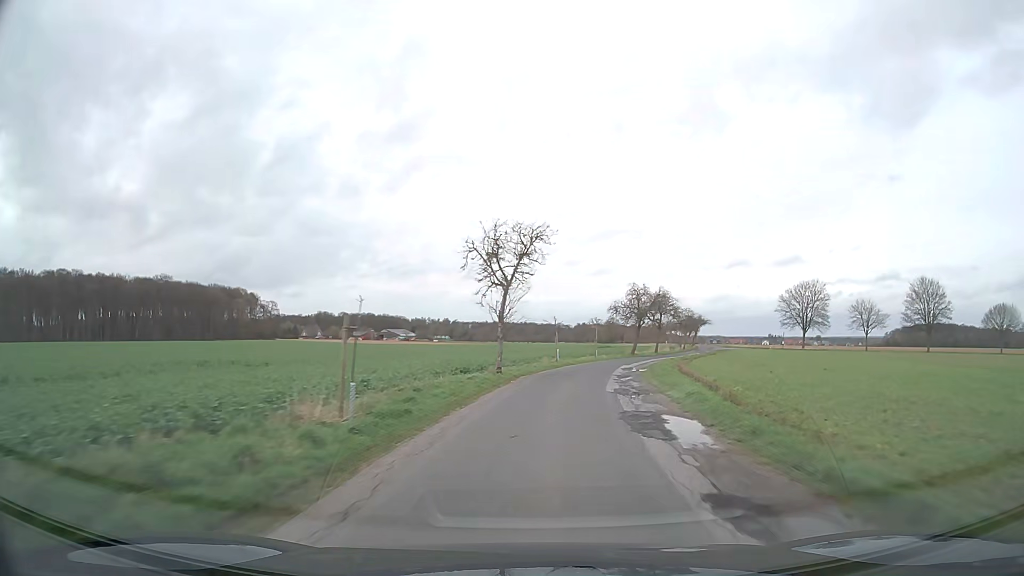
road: unclassified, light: Day
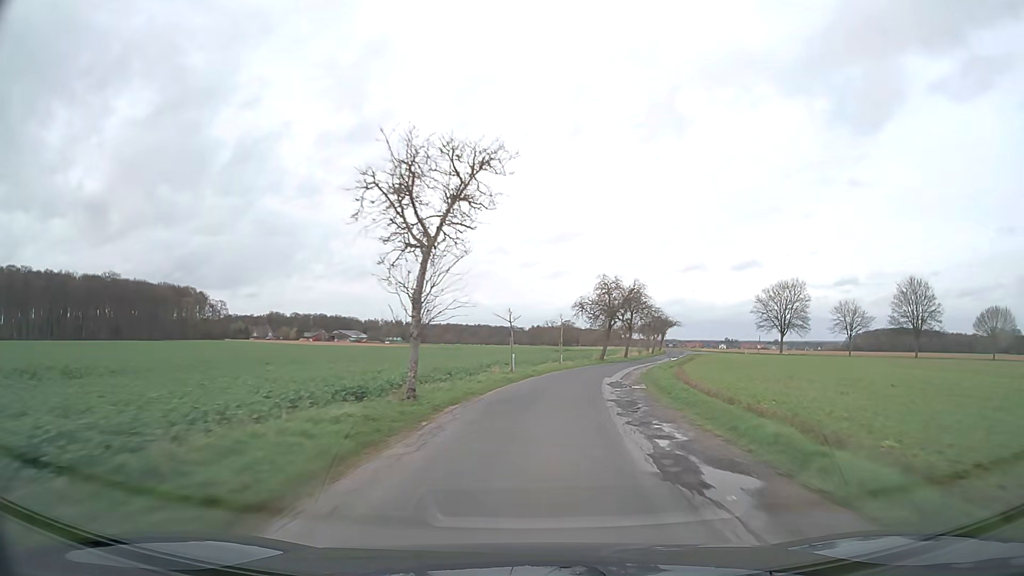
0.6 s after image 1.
(+0.4, +11.5) m; +4°
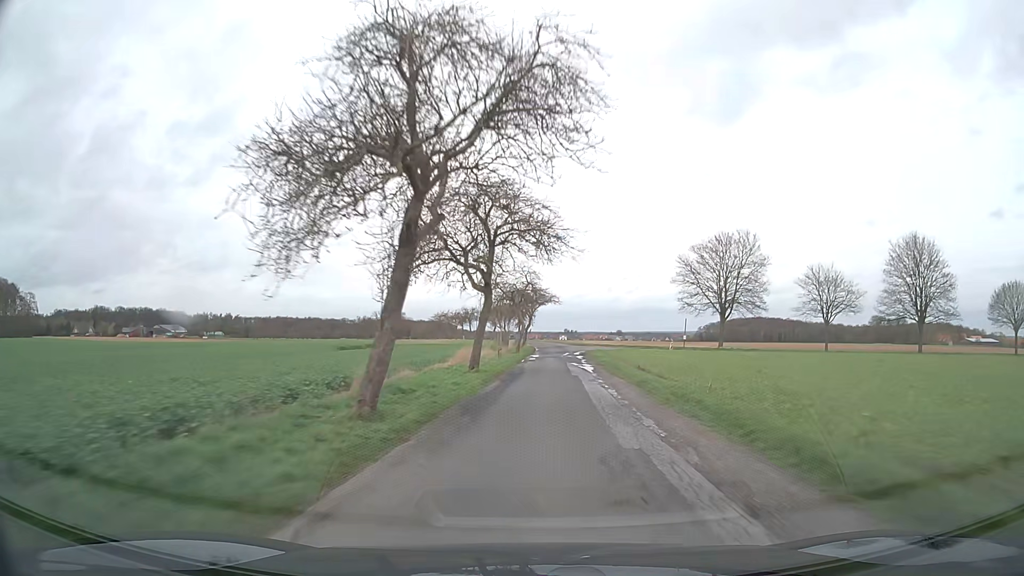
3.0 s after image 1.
(+6.3, +47.9) m; +14°
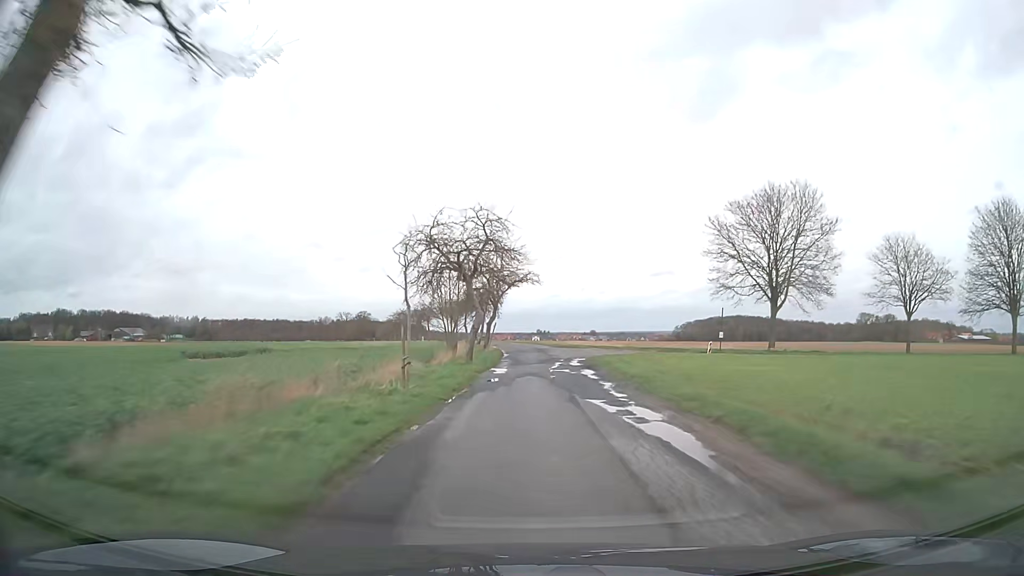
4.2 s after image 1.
(+0.6, +24.3) m; +3°
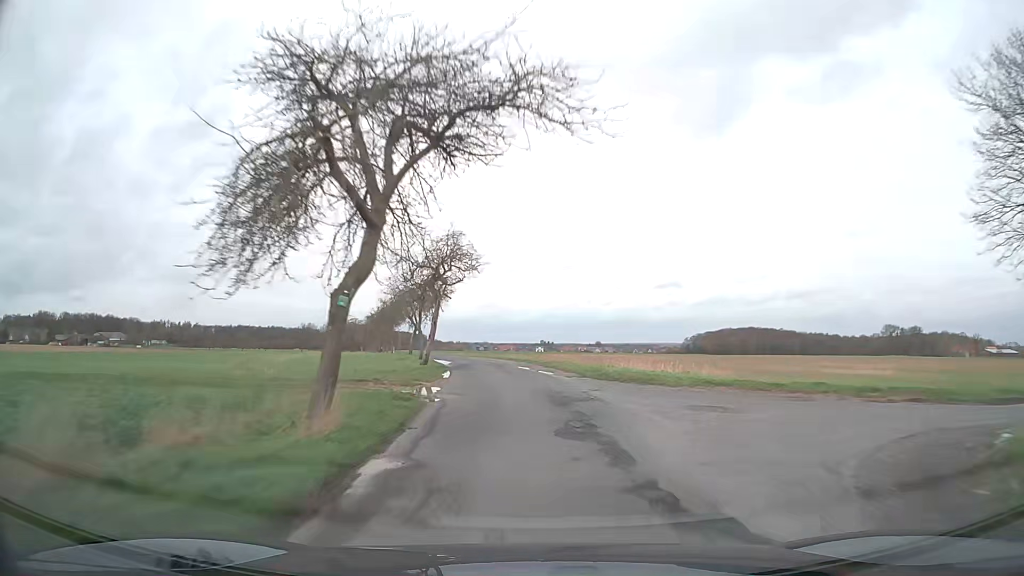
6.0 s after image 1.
(+0.2, +35.6) m; -1°
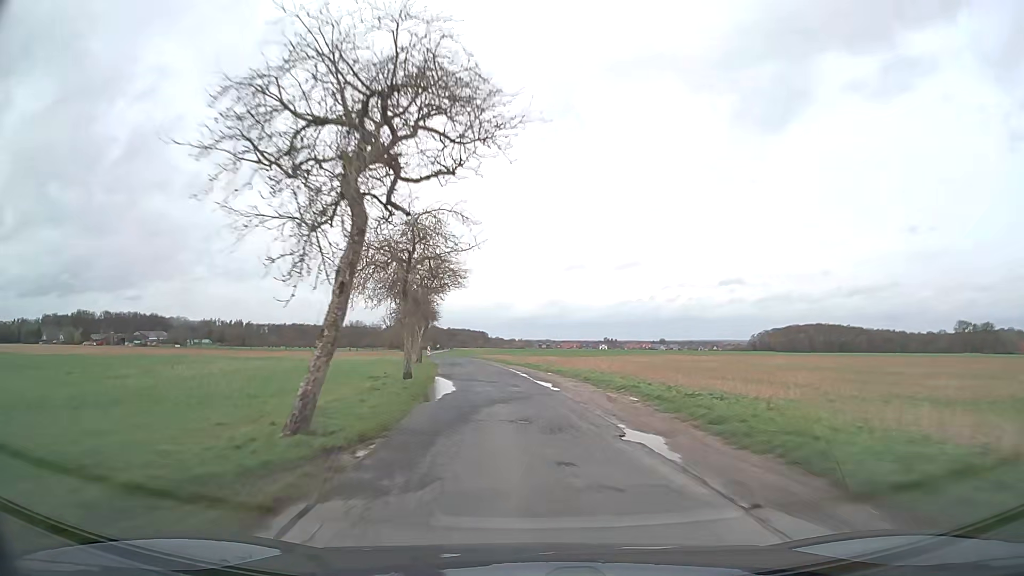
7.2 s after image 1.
(-0.6, +23.5) m; -4°
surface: asphalt
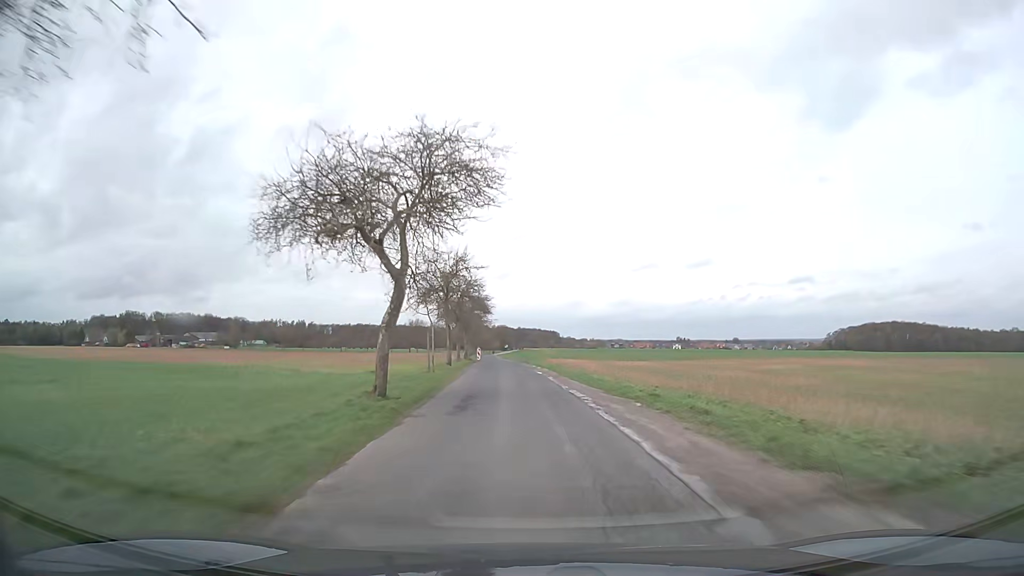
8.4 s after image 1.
(-1.4, +23.8) m; -6°
